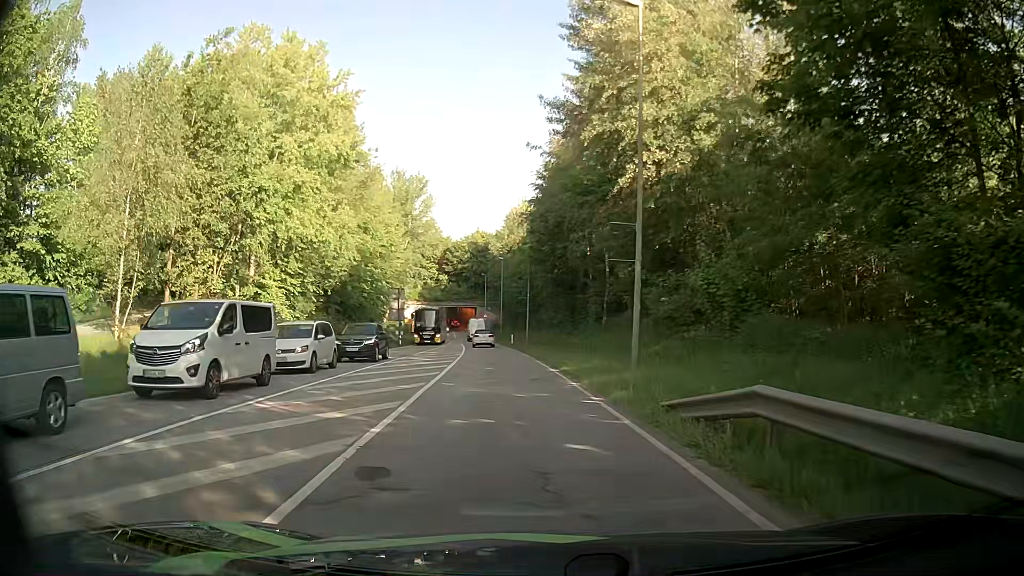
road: secondary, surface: asphalt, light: Day
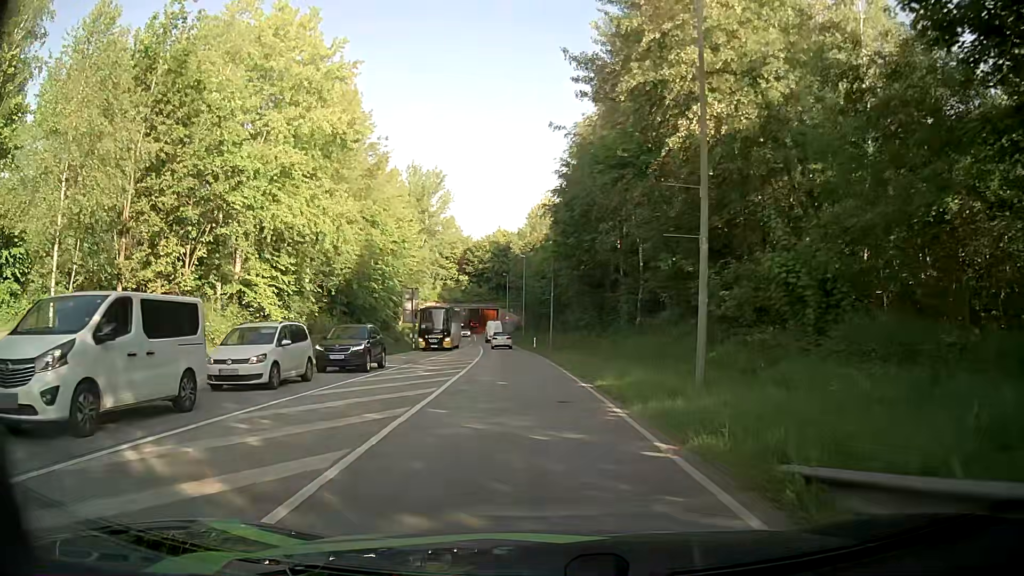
(-0.1, +4.9) m; -2°
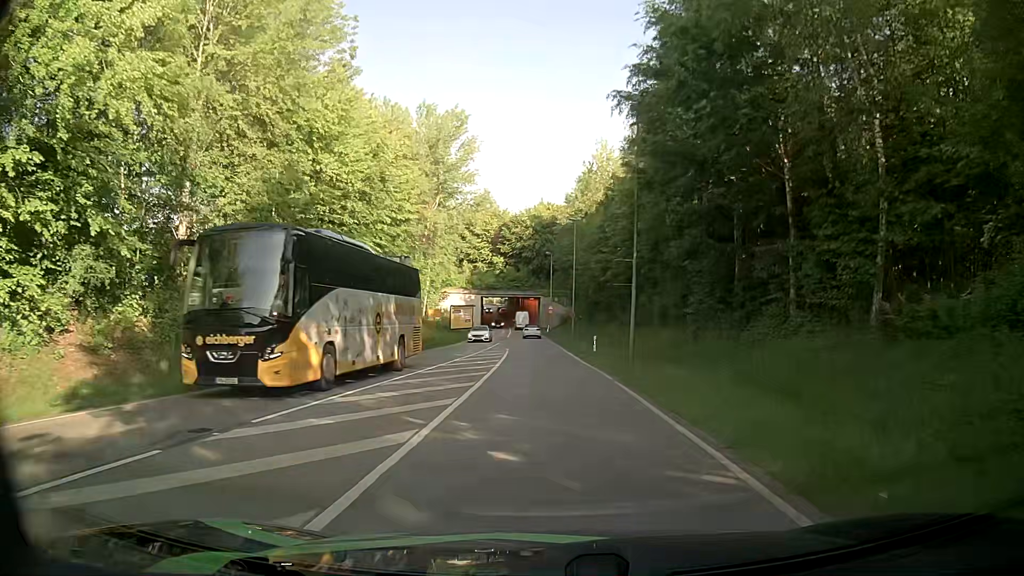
(-1.2, +23.5) m; -4°
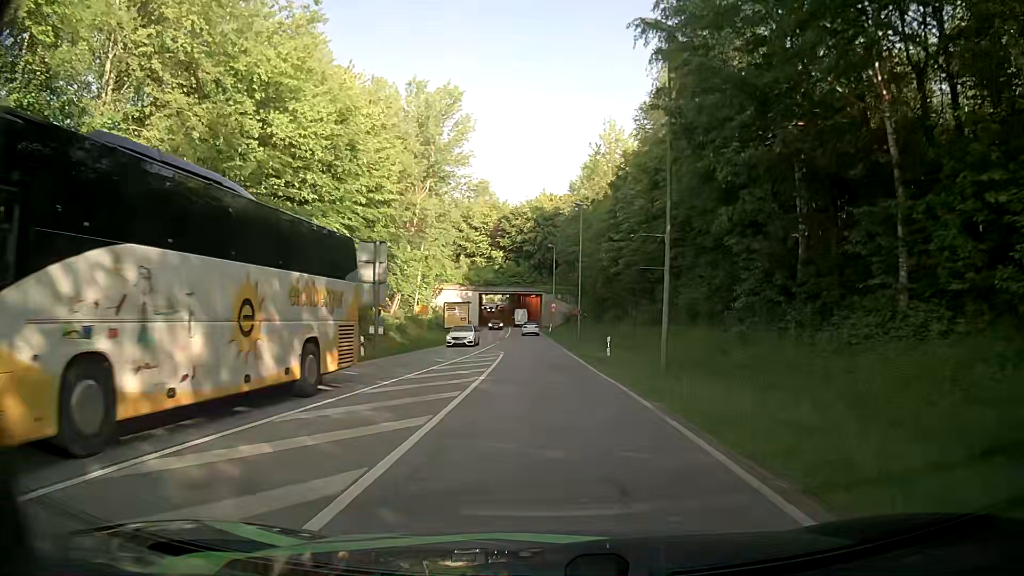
(0.0, +6.7) m; 0°
